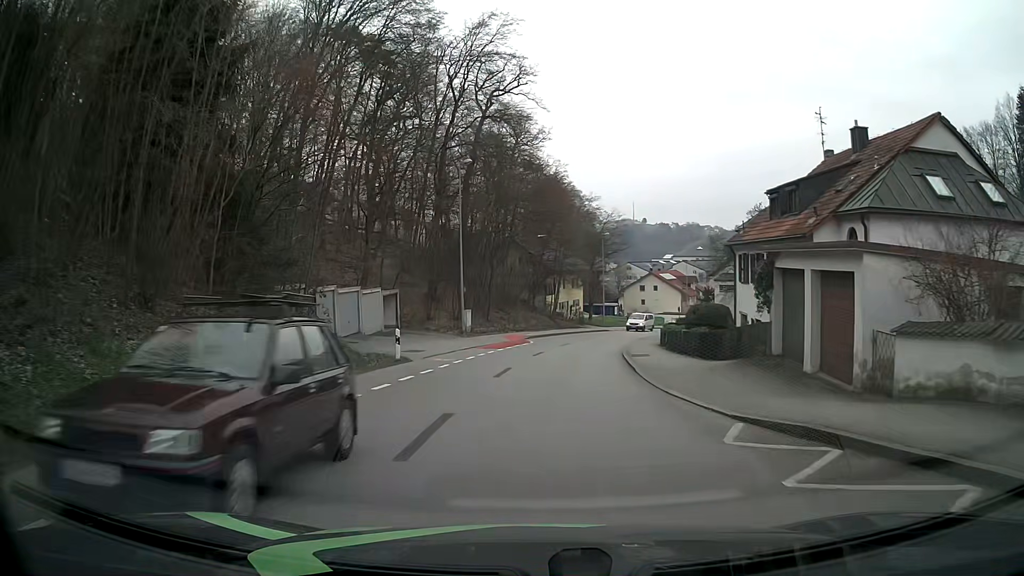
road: tertiary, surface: asphalt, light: Day
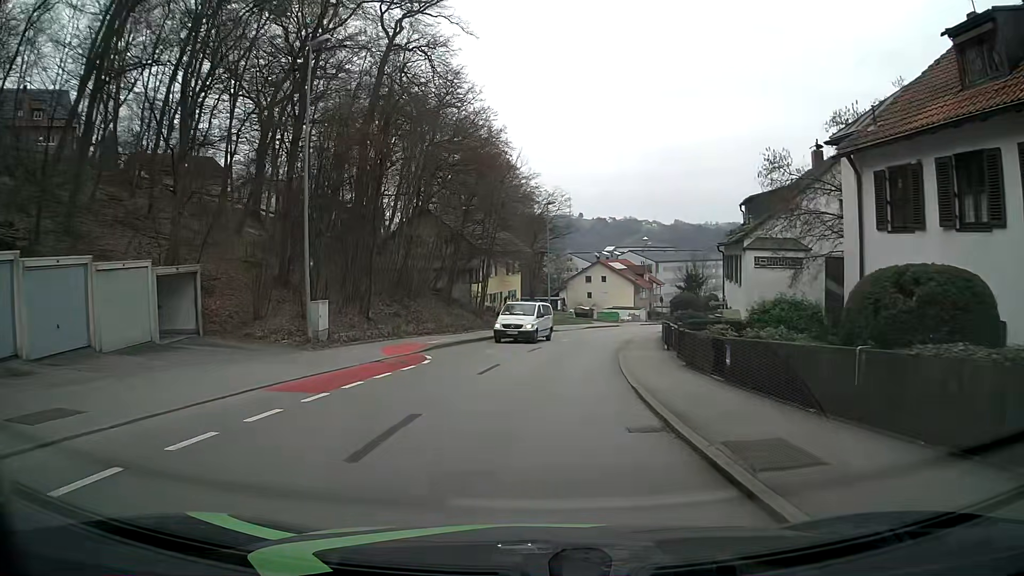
(+1.0, +18.1) m; +5°
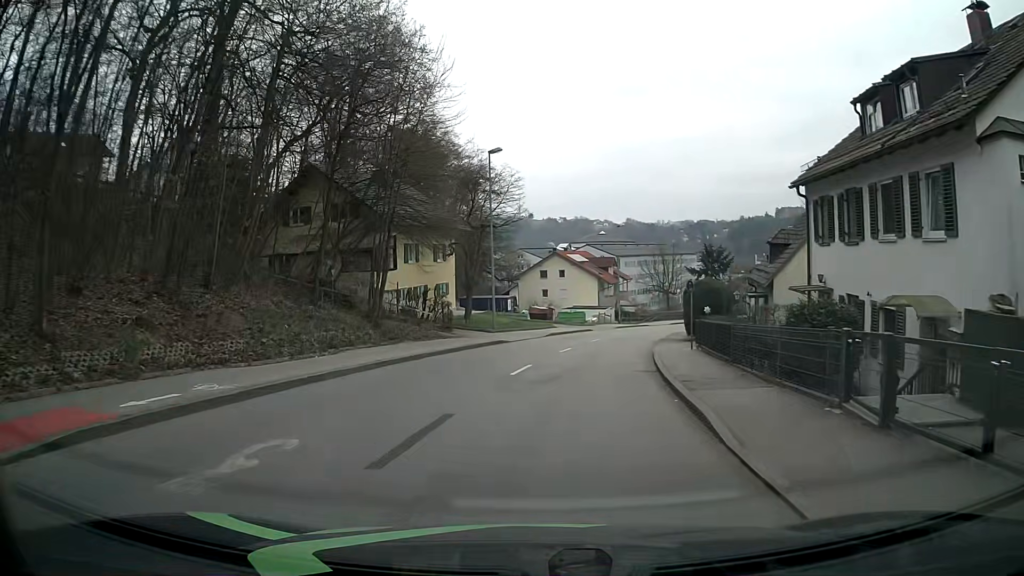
(+0.7, +18.1) m; +5°
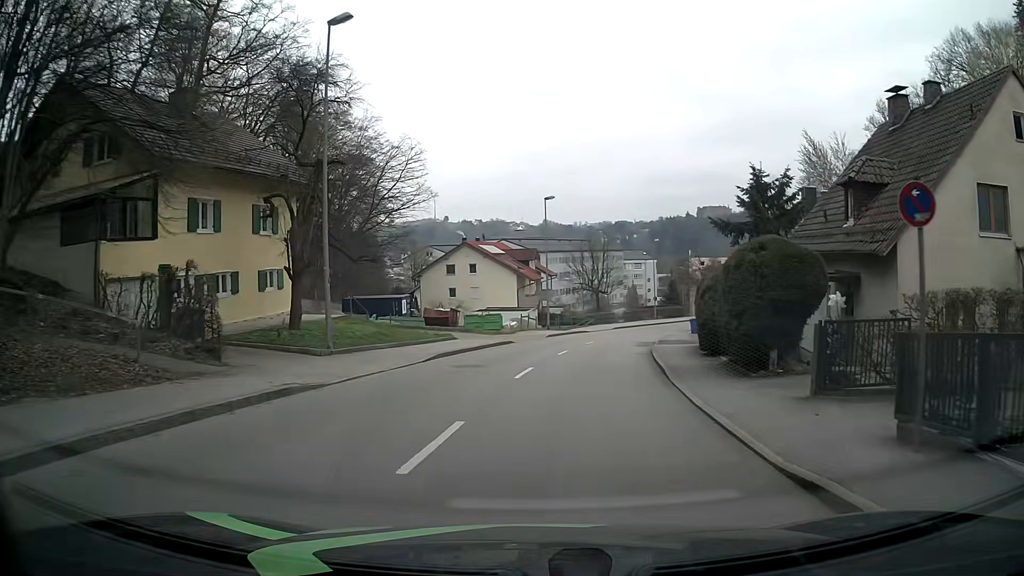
(+0.8, +17.8) m; +6°
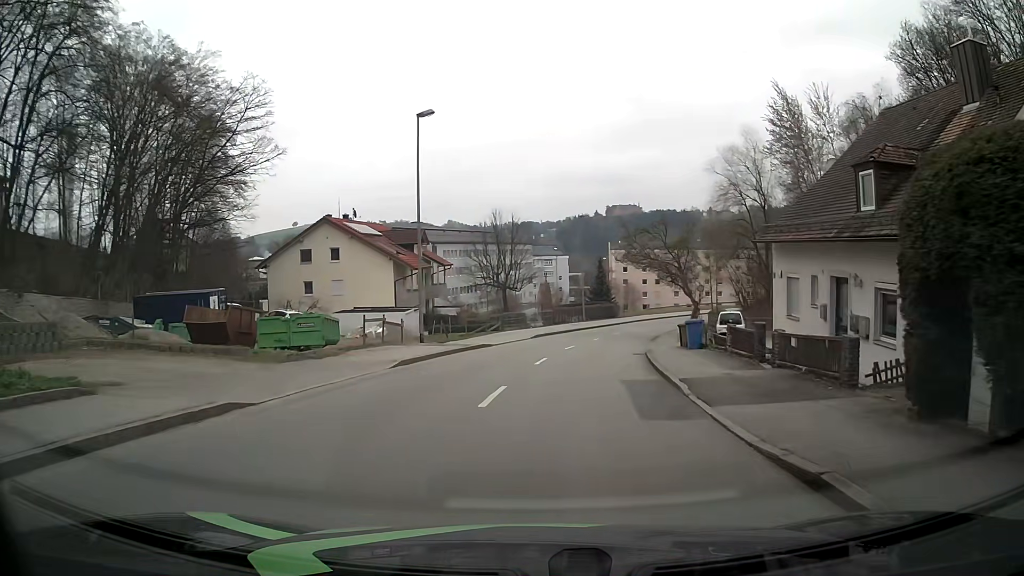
(+1.7, +22.2) m; +7°
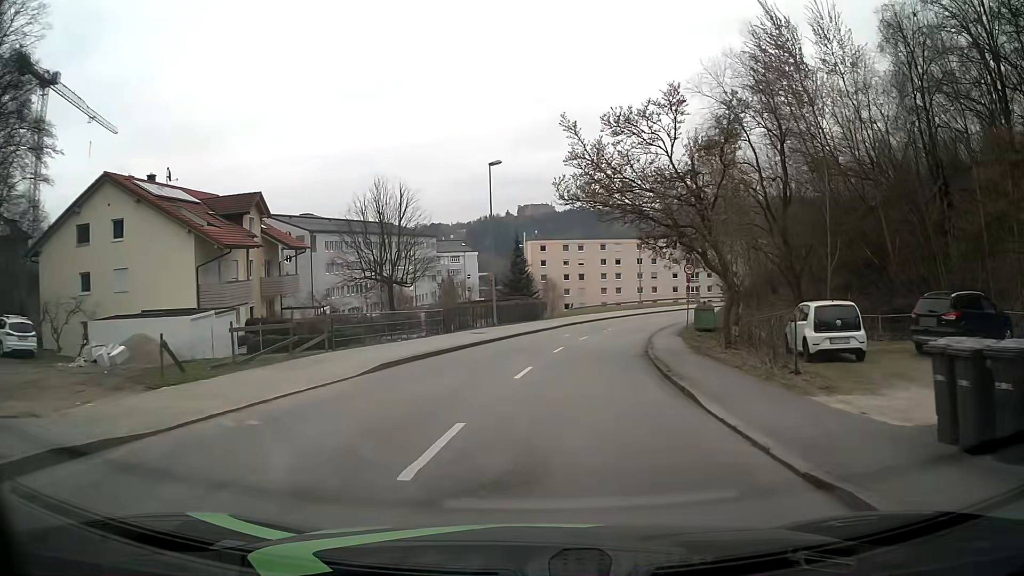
(+1.8, +22.3) m; +8°
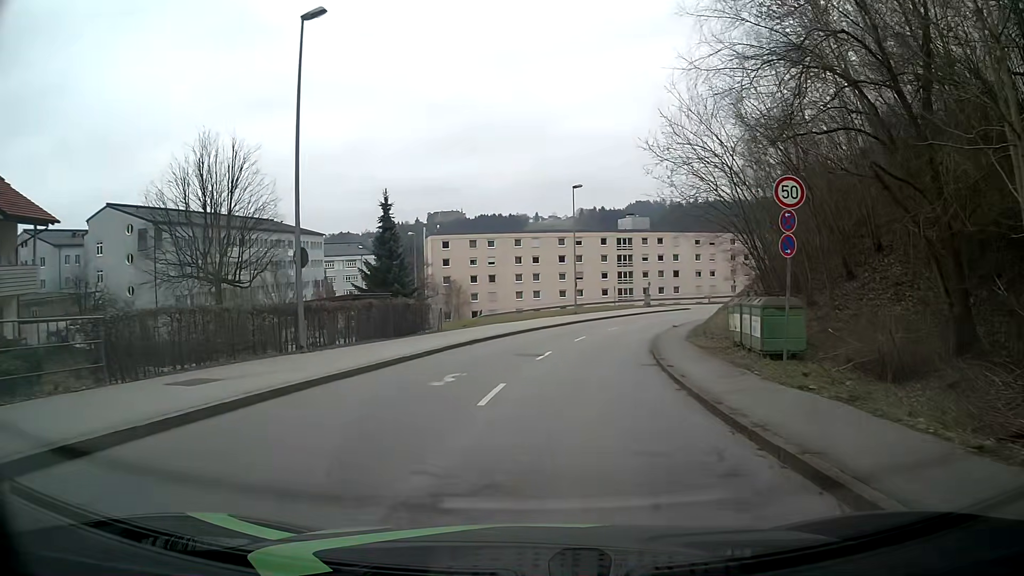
(+1.4, +22.2) m; +7°
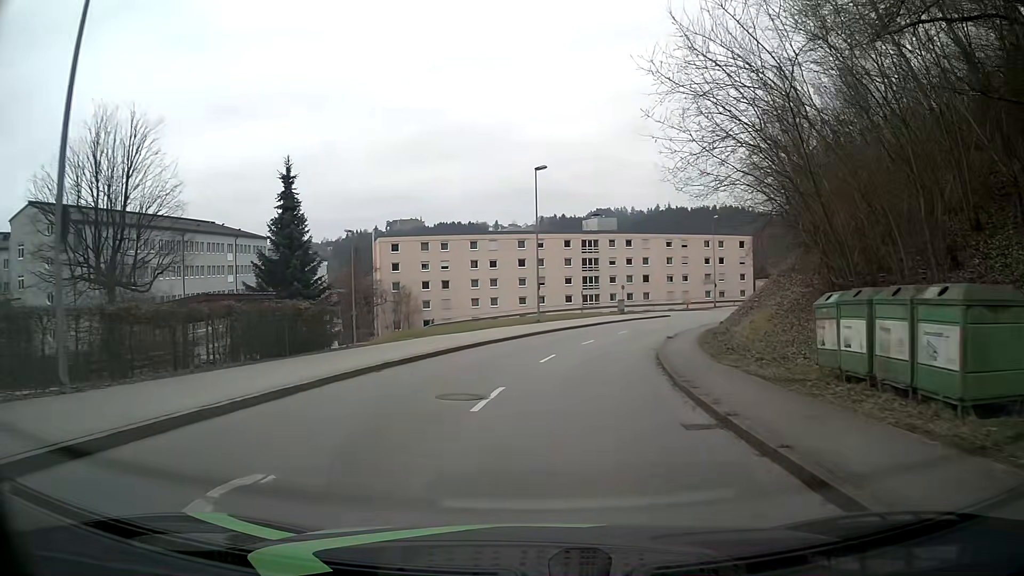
(+0.3, +9.4) m; +3°
(0, +10) (+2, +20) (+4, +30) (+7, +39) (+11, +48) (+16, +57) (+22, +65) (+29, +72) (+37, +78) (+45, +84) m
